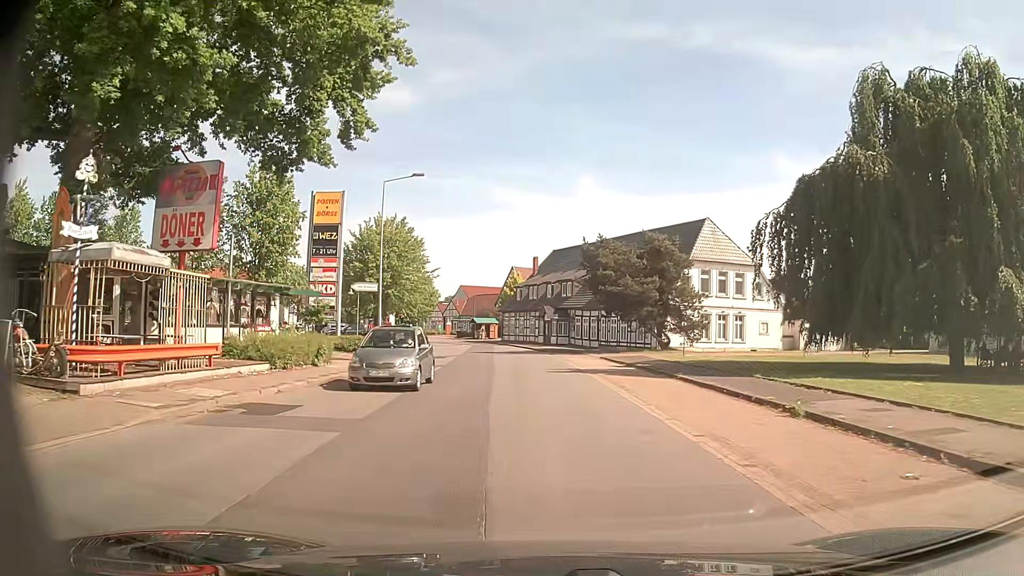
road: secondary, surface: asphalt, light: Day
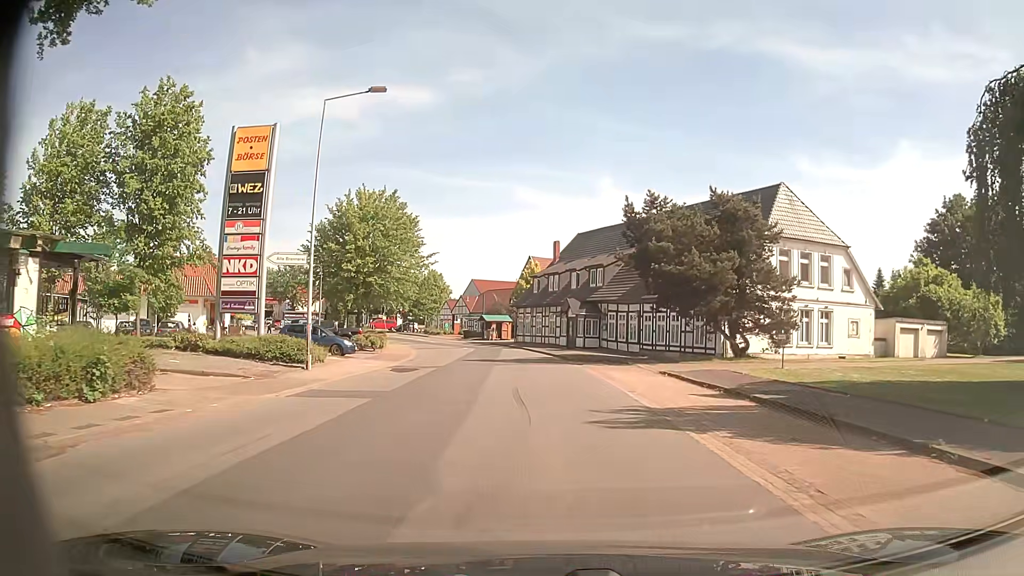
(+0.1, +13.6) m; -1°
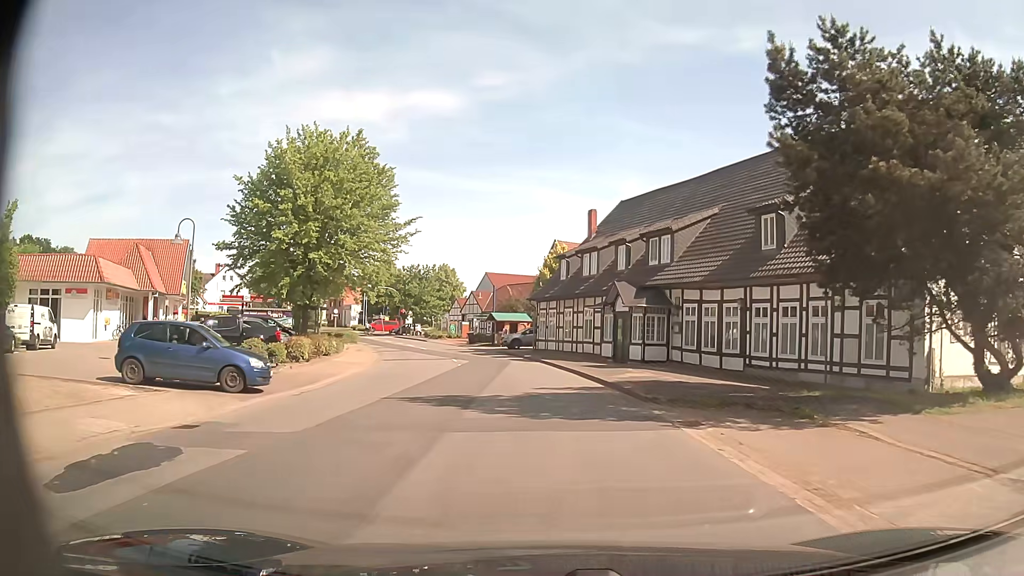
(-0.3, +18.2) m; -2°
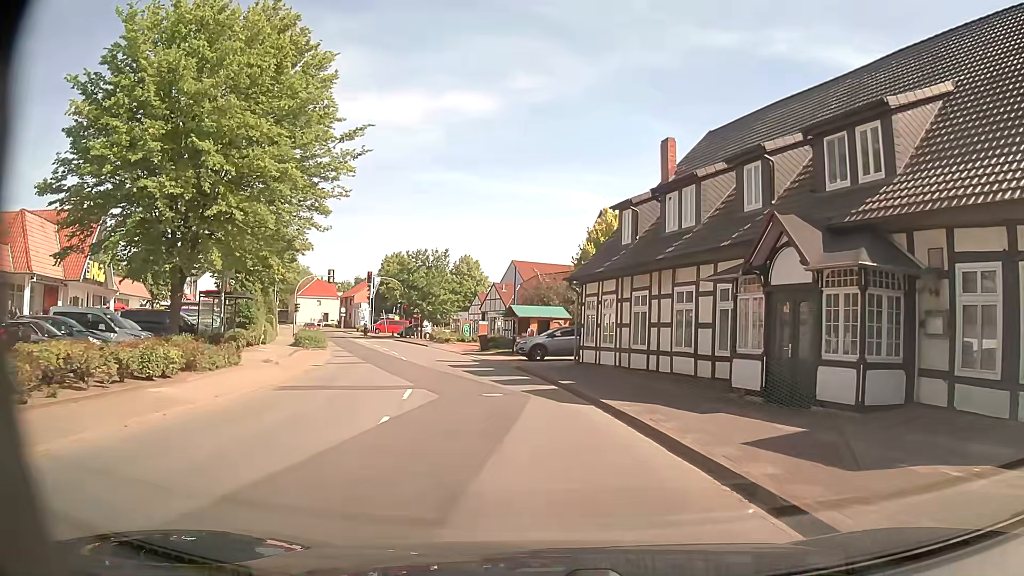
(-0.6, +17.9) m; -3°
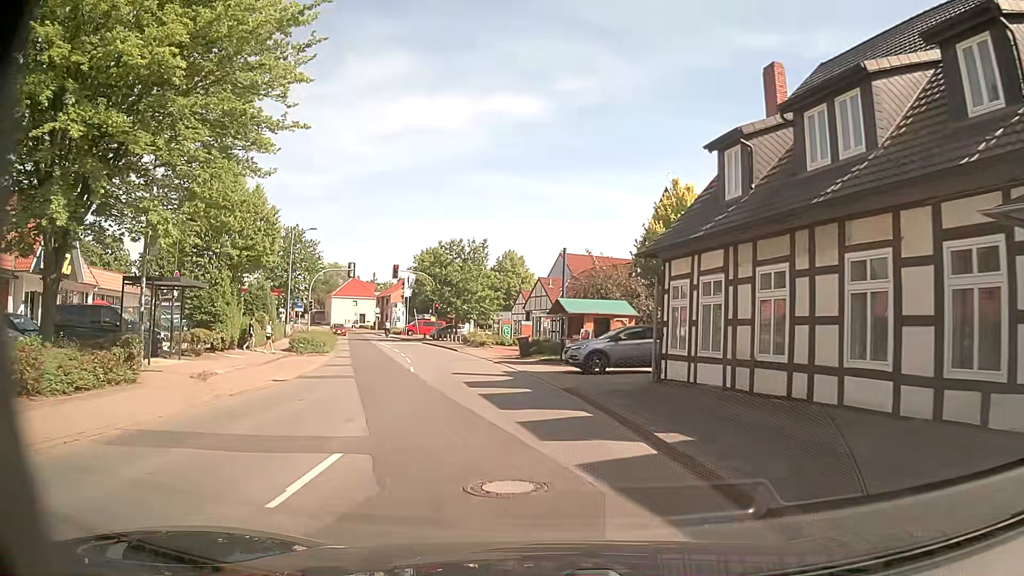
(-0.3, +8.9) m; -4°
(0, +10) (-2, +20) (-4, +30) (-6, +39) (-9, +49) (-12, +58) (-16, +68) (-20, +77) (-24, +86) (-27, +95) m
